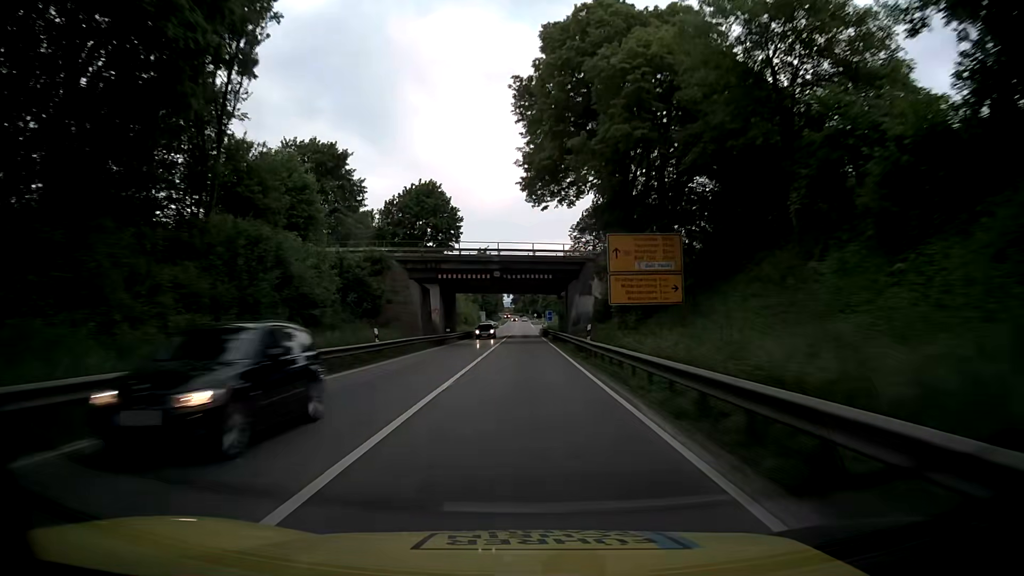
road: trunk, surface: asphalt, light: Day
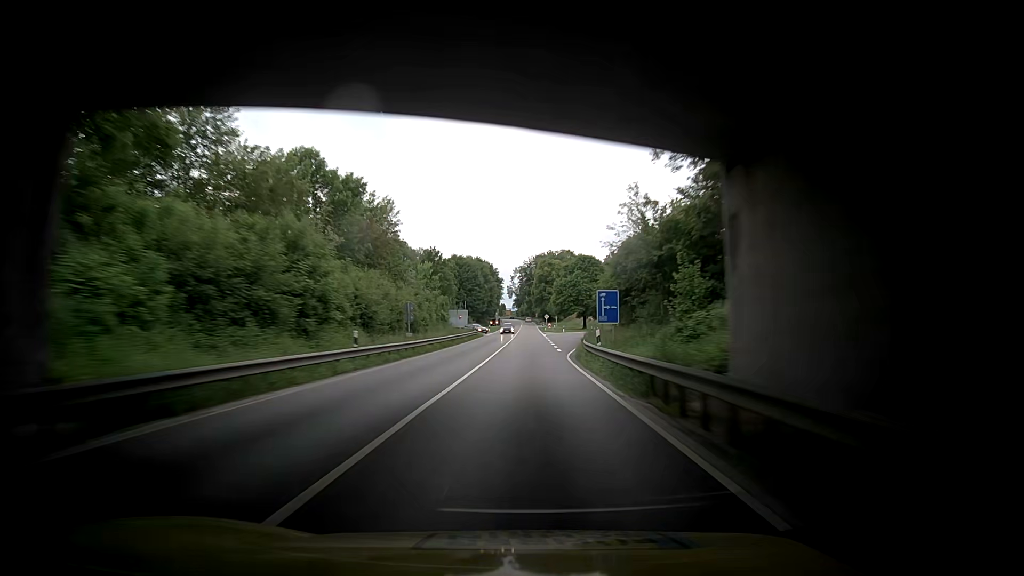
(-0.7, +67.7) m; -1°
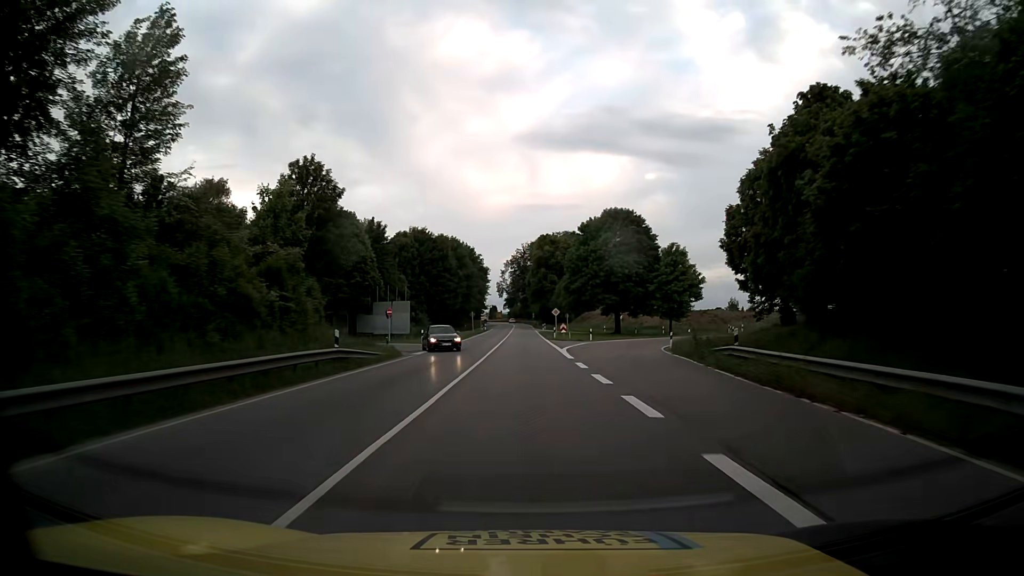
(+0.4, +54.0) m; +1°
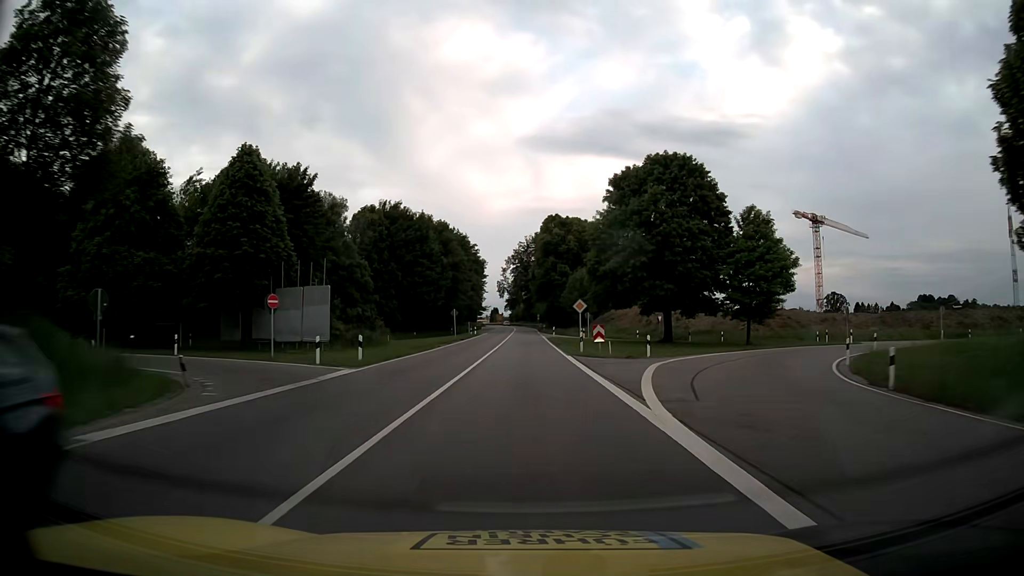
(0.0, +27.0) m; 0°
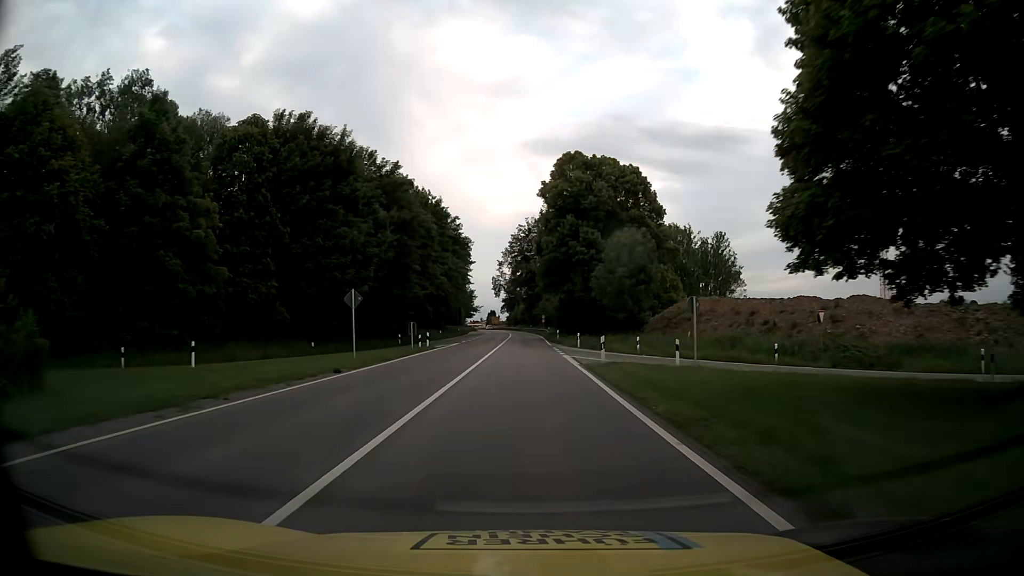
(-0.2, +40.4) m; 0°
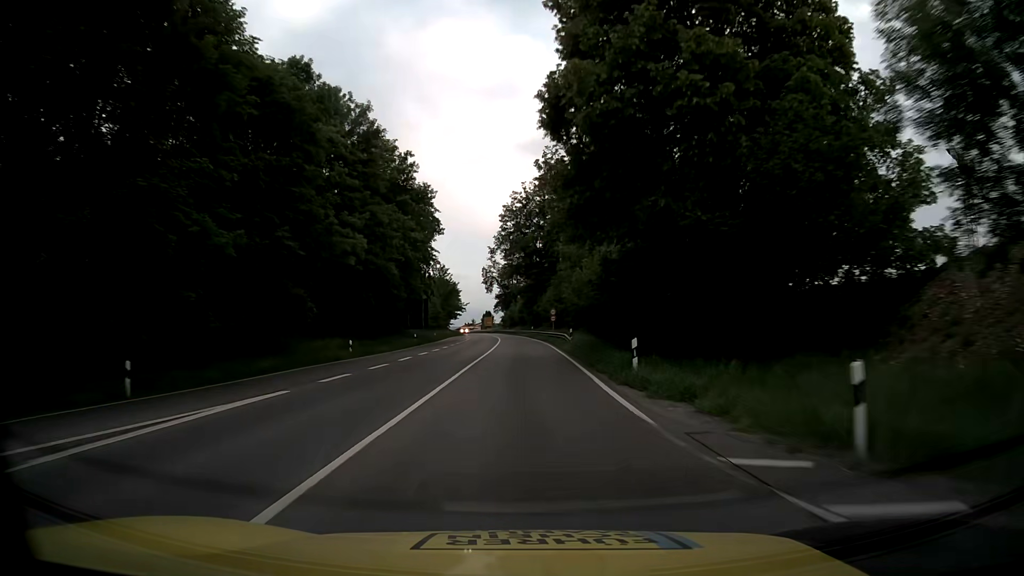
(+0.1, +40.4) m; 0°
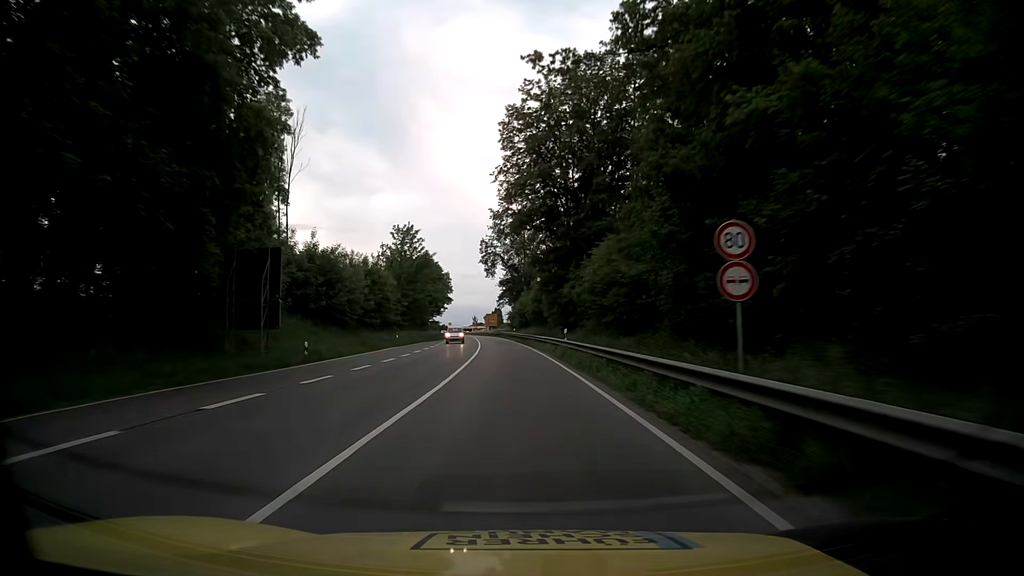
(-0.3, +53.9) m; -1°
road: primary
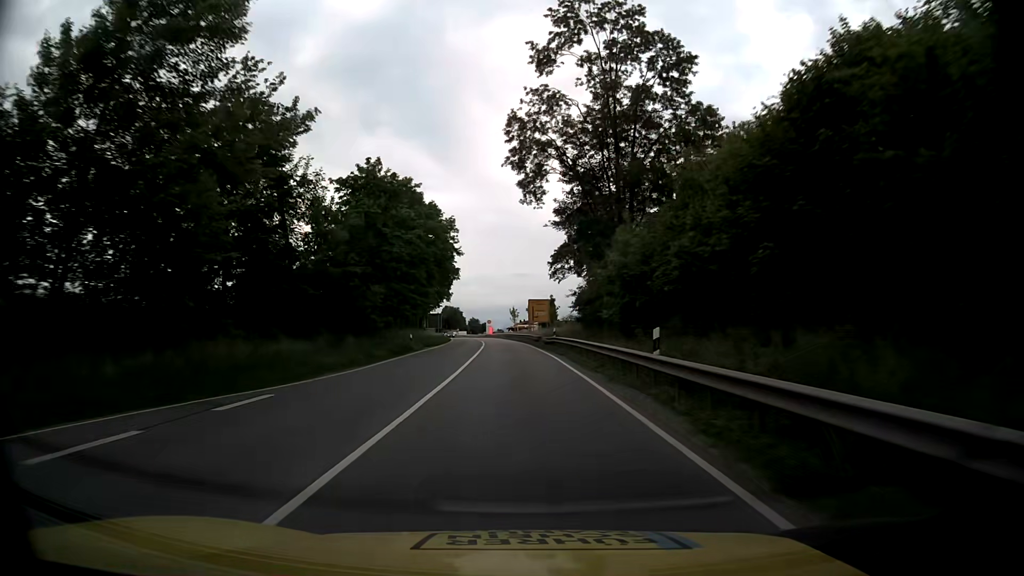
(-3.0, +67.5) m; -4°
(0, +10) (0, +20) (0, +30) (-1, +40) (-1, +50) (-2, +60) (-3, +70) (-3, +80) (-4, +90) (-5, +100) m
